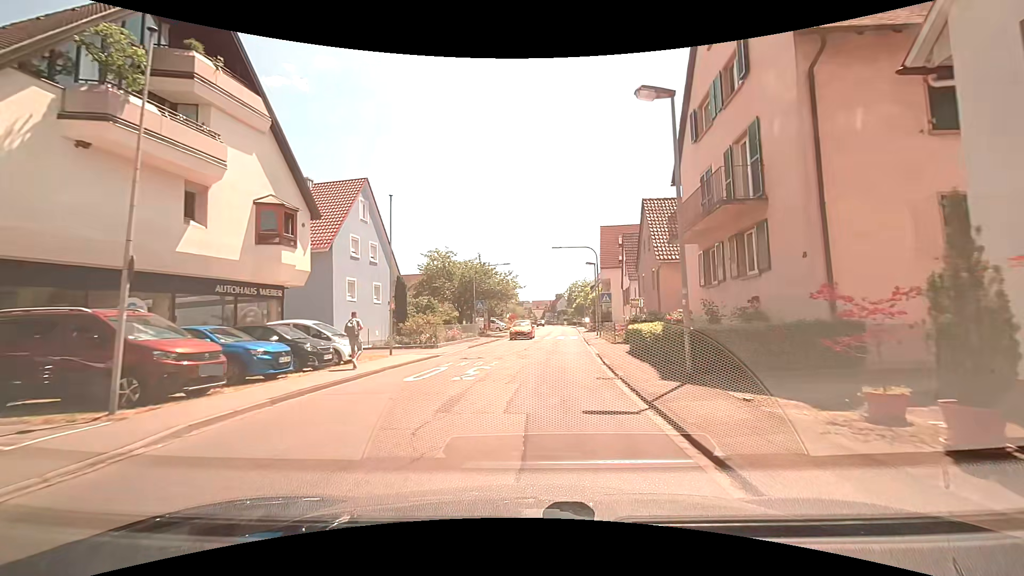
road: tertiary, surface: asphalt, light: Day
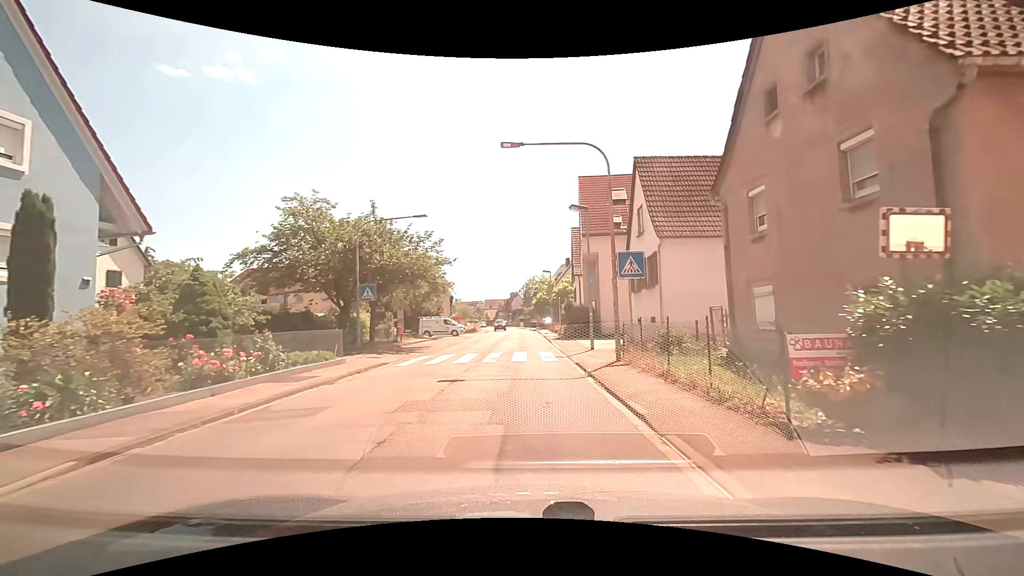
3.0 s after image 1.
(+1.0, +21.2) m; +6°
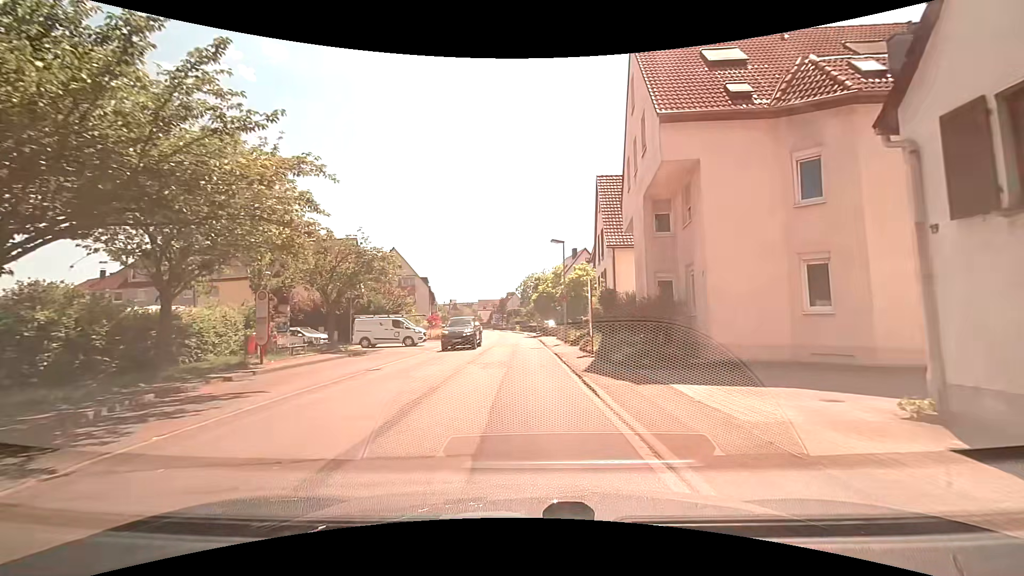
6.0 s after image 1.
(-0.1, +19.7) m; 0°
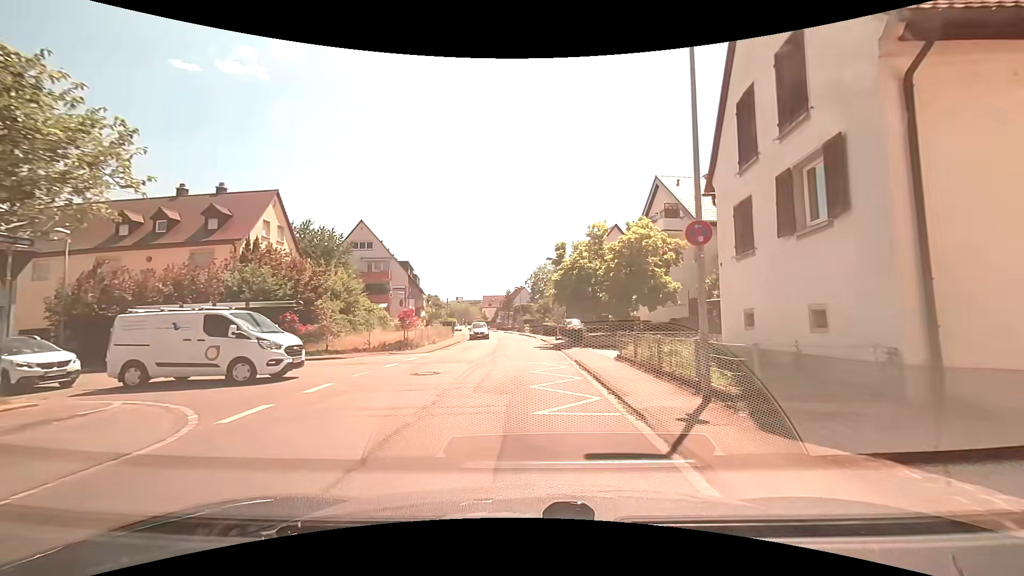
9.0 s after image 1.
(-0.1, +21.0) m; 0°
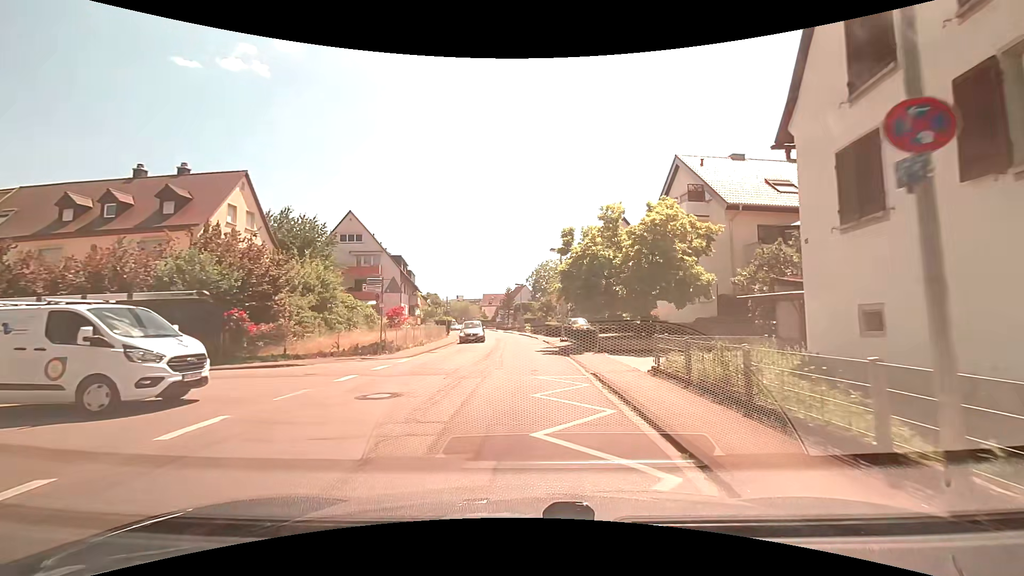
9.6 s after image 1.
(0.0, +4.4) m; 0°
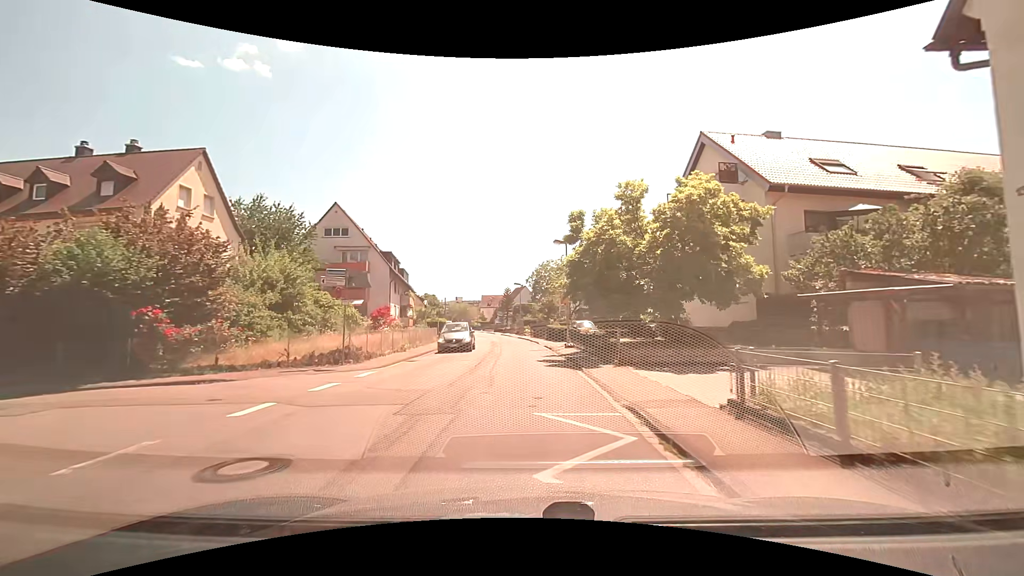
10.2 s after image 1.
(0.0, +4.5) m; +1°
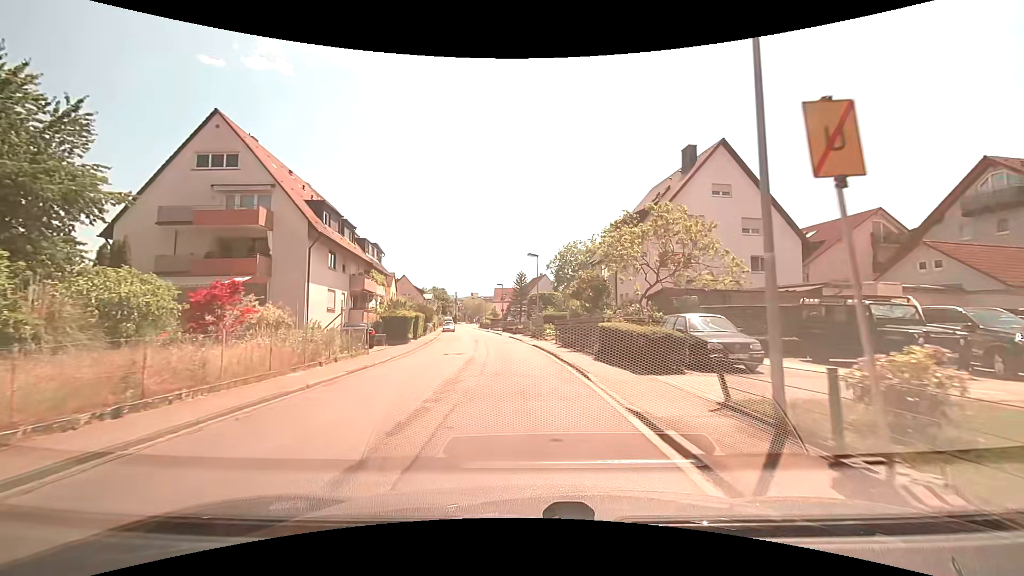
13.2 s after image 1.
(-0.7, +23.1) m; -3°
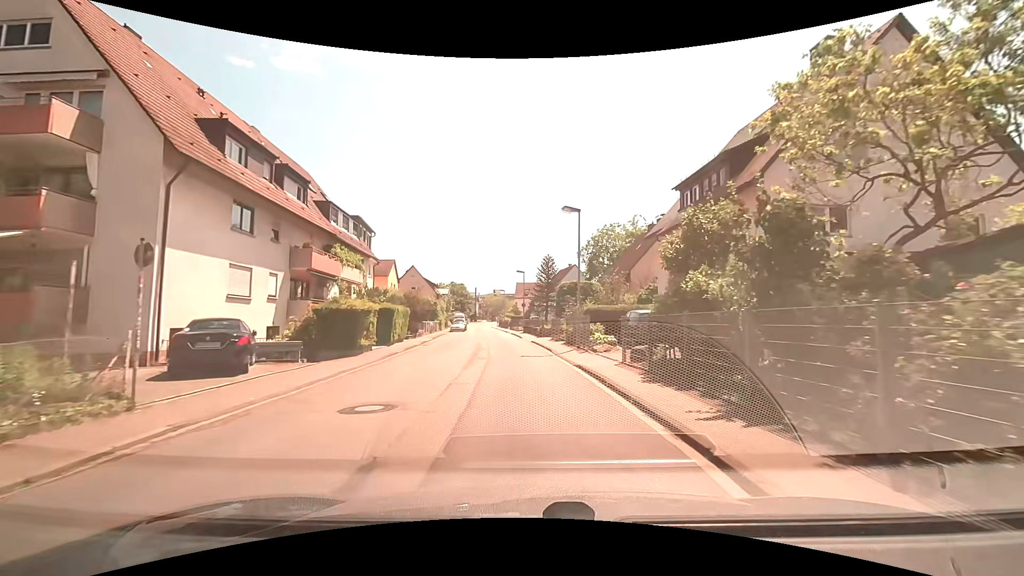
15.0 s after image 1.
(-0.5, +14.2) m; -3°
